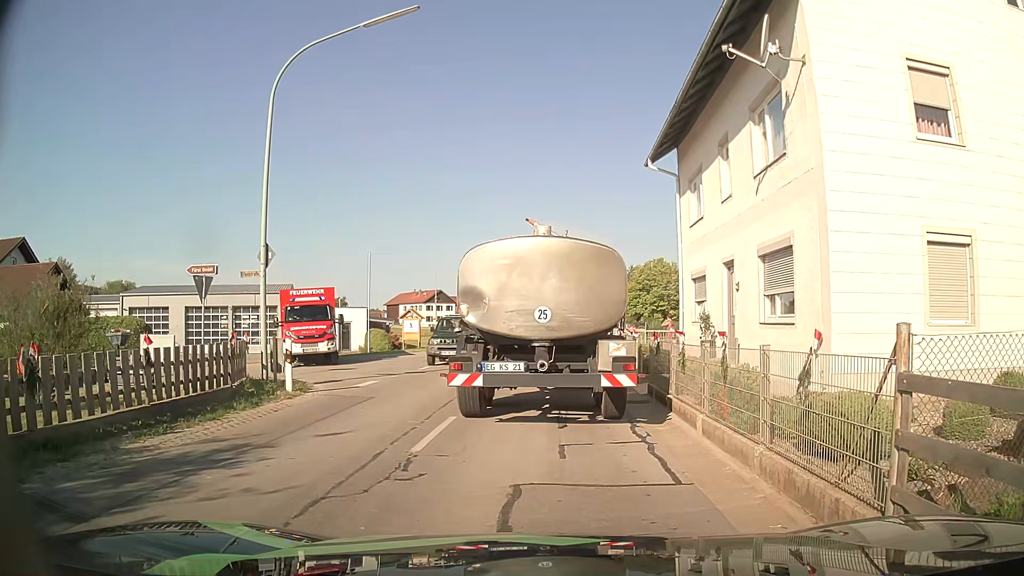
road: secondary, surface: asphalt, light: Day
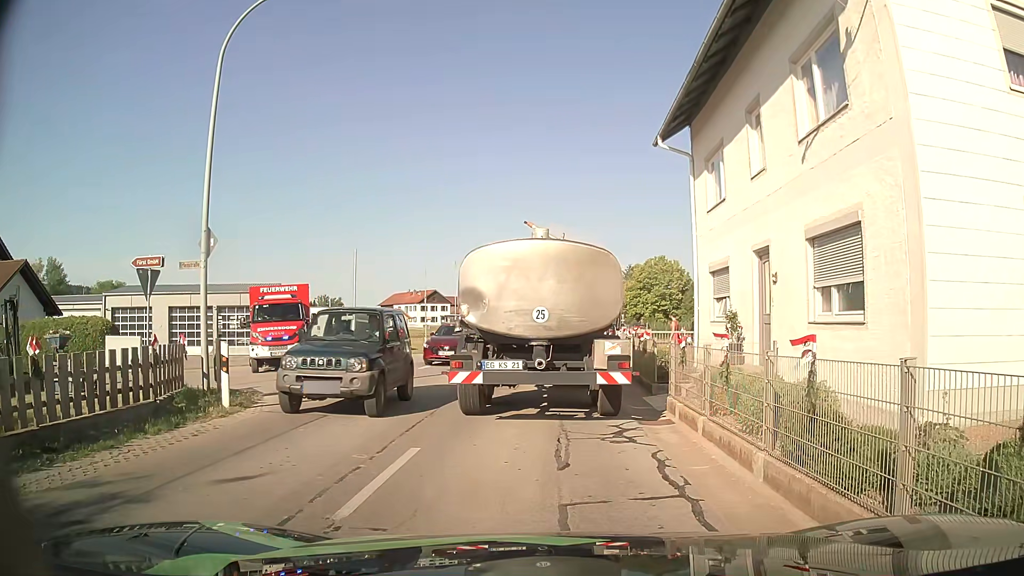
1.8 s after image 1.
(0.0, +2.6) m; 0°
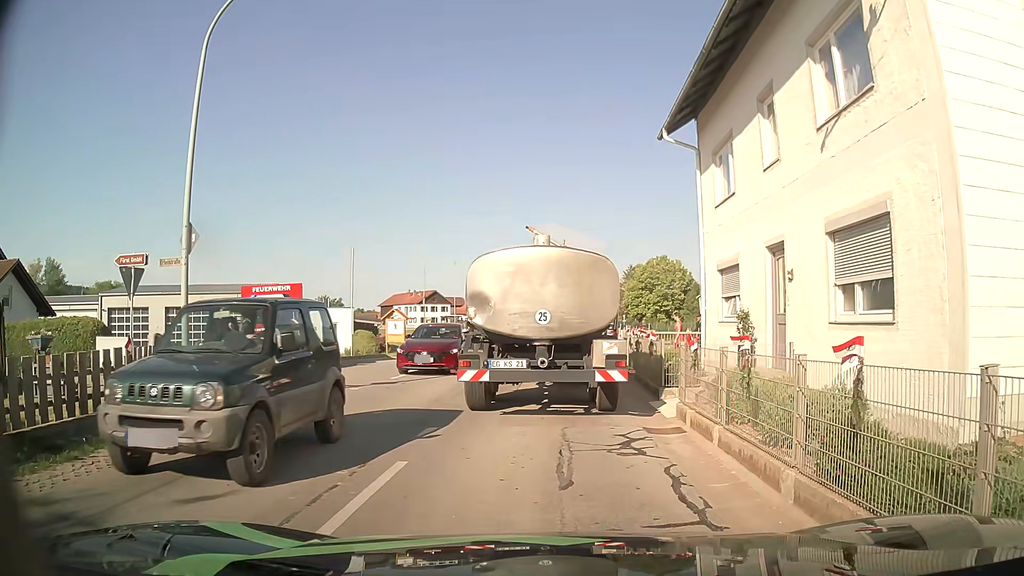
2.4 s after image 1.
(0.0, +0.8) m; +1°
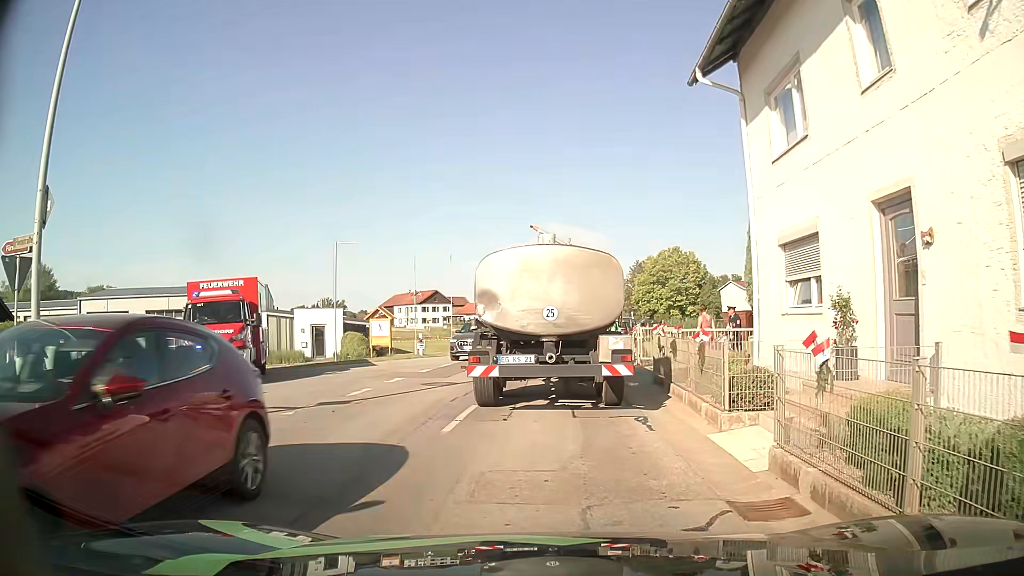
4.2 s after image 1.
(0.0, +4.3) m; -2°
(0, +10) (0, +20) (+1, +30) (+2, +40) (+3, +50) (+4, +60) (+5, +70) (+4, +80) (+2, +90) (0, +99) m
